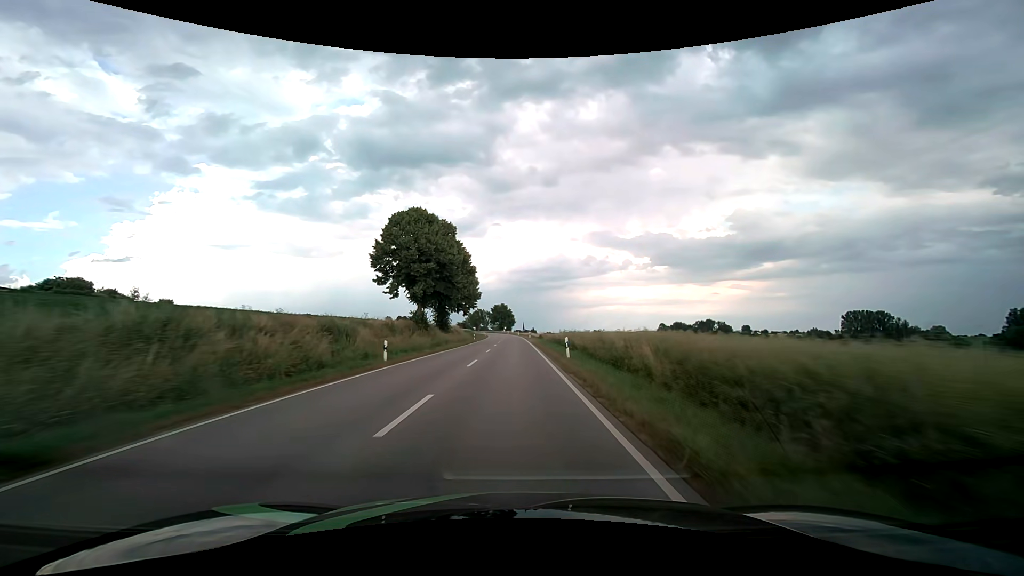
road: secondary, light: Day
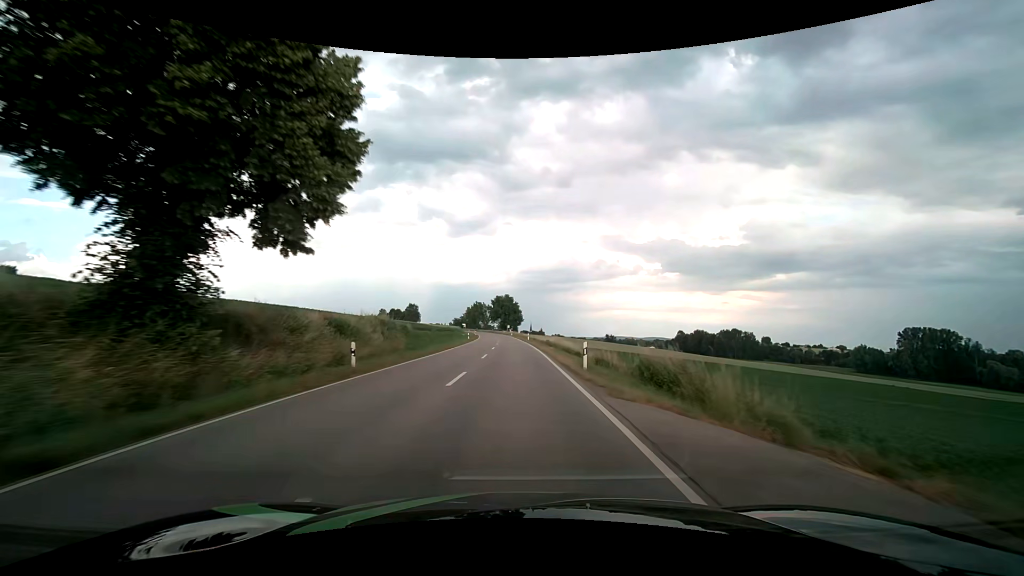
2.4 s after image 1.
(-0.3, +54.5) m; -1°
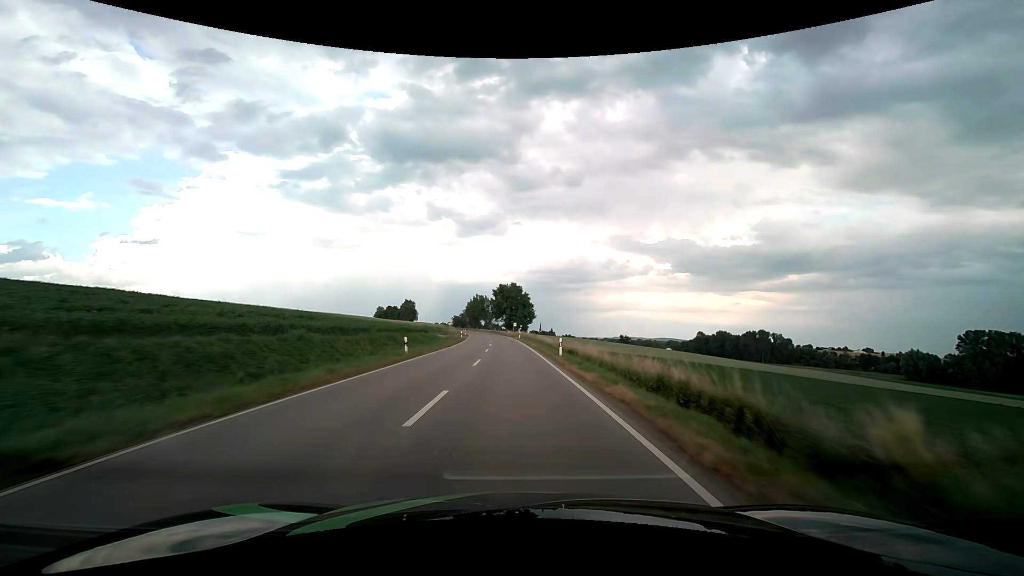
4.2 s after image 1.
(-0.2, +41.2) m; -1°
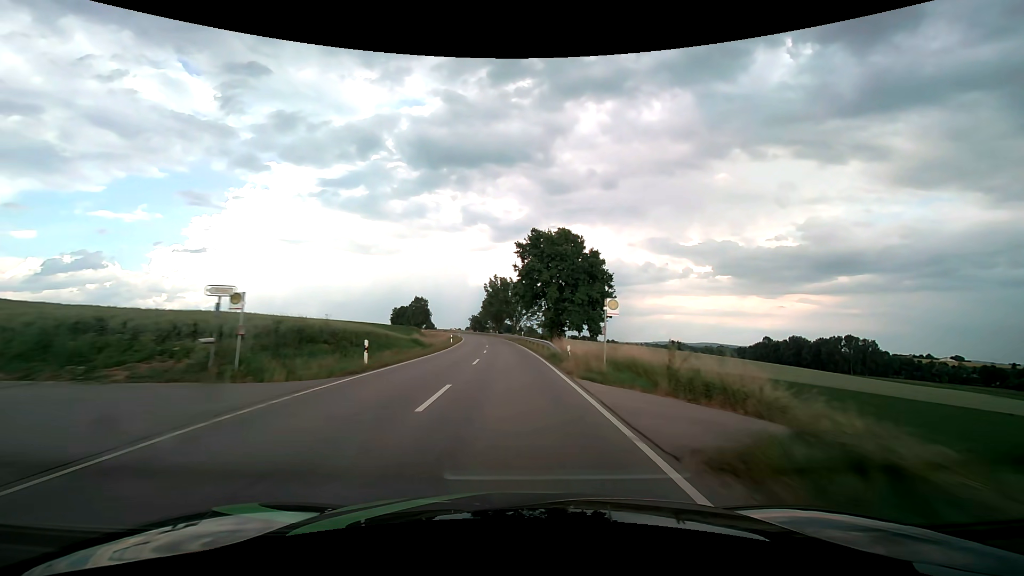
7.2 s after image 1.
(-2.1, +71.1) m; -4°
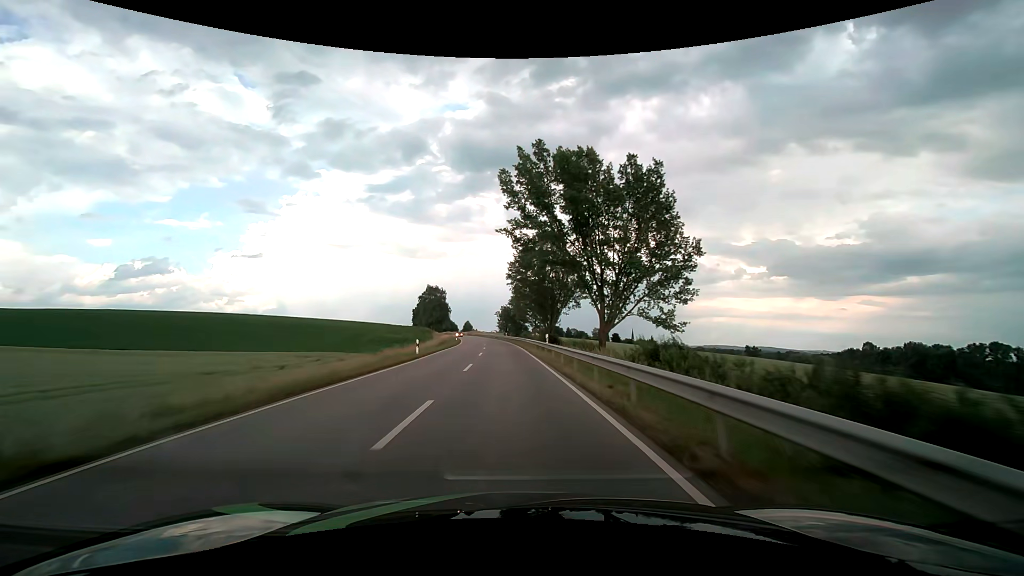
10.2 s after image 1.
(-3.4, +74.9) m; -5°
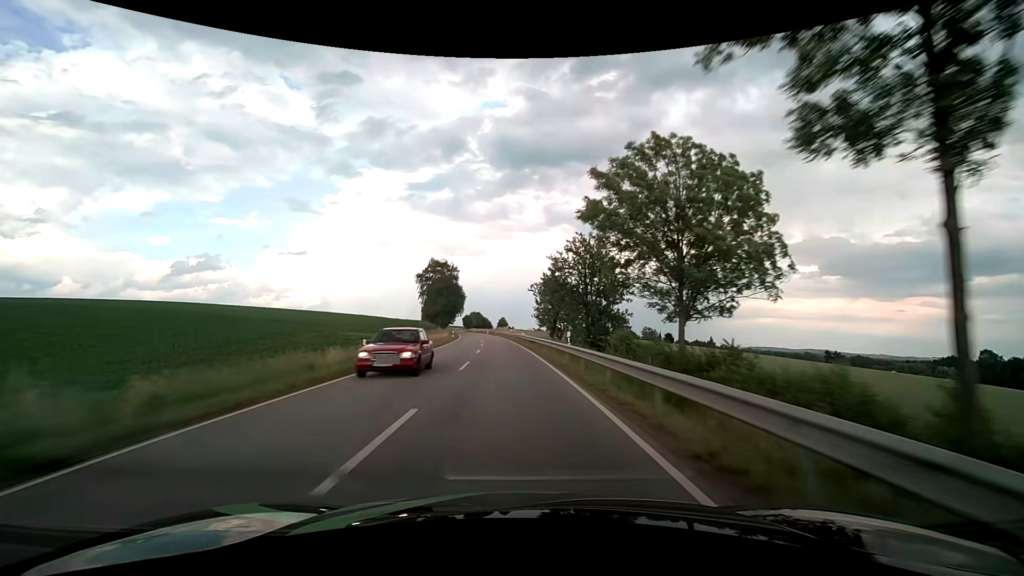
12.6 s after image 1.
(-2.5, +61.8) m; -4°
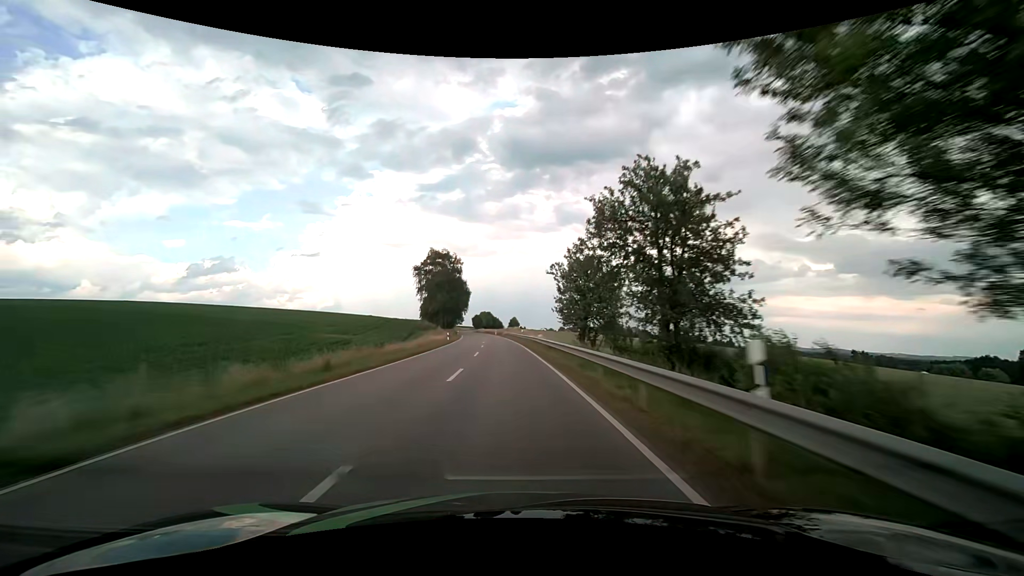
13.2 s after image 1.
(-0.2, +15.4) m; -2°
